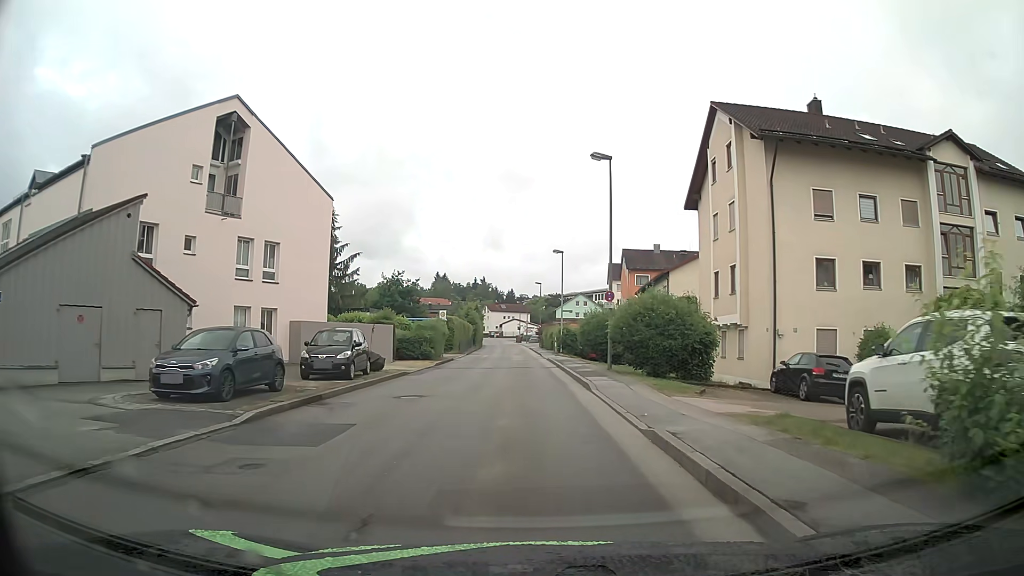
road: unclassified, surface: asphalt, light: Day
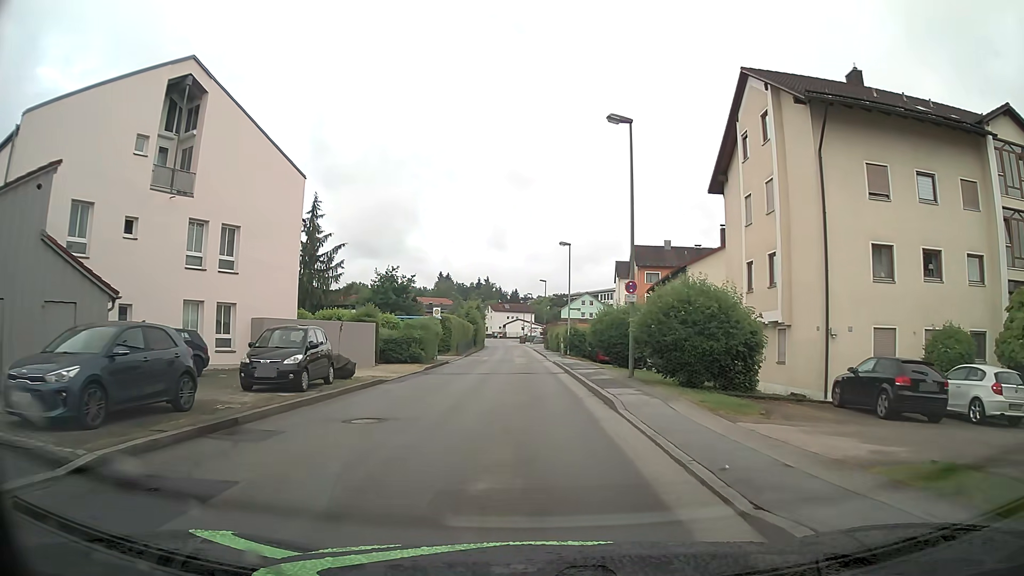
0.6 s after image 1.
(0.0, +4.6) m; 0°
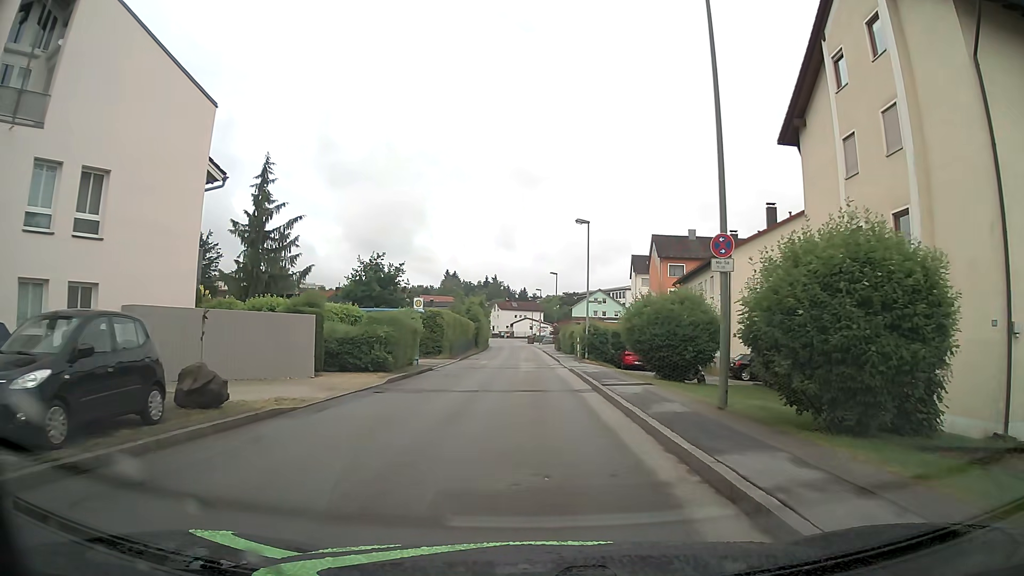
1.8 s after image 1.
(-0.2, +9.2) m; -2°
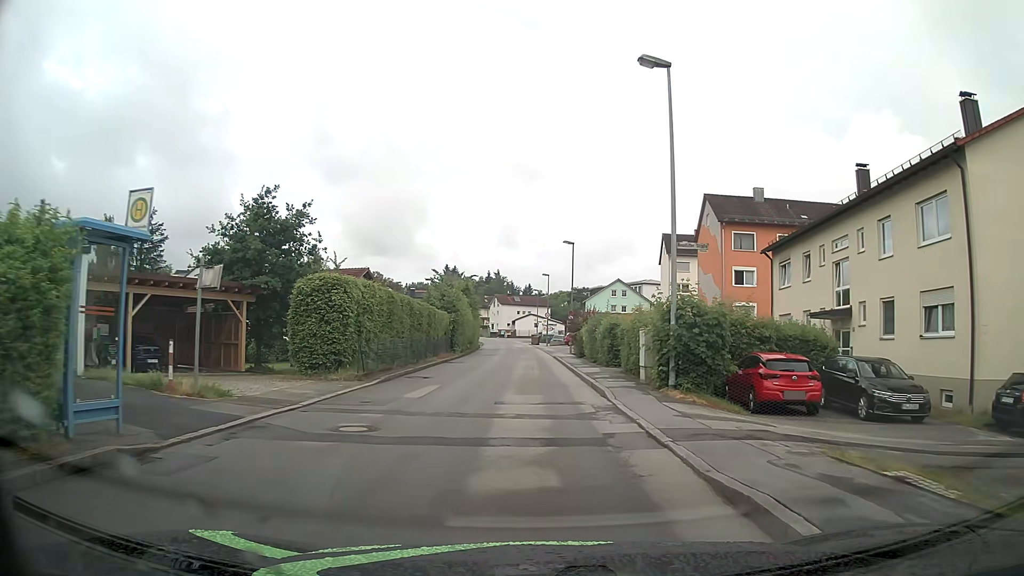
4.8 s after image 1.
(0.0, +23.1) m; 0°
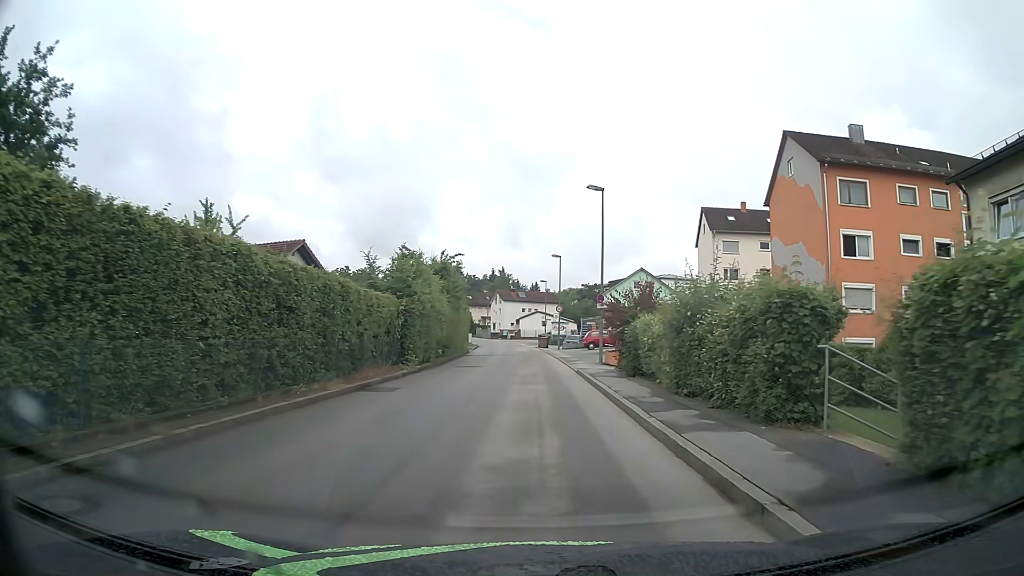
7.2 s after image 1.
(0.0, +18.5) m; 0°
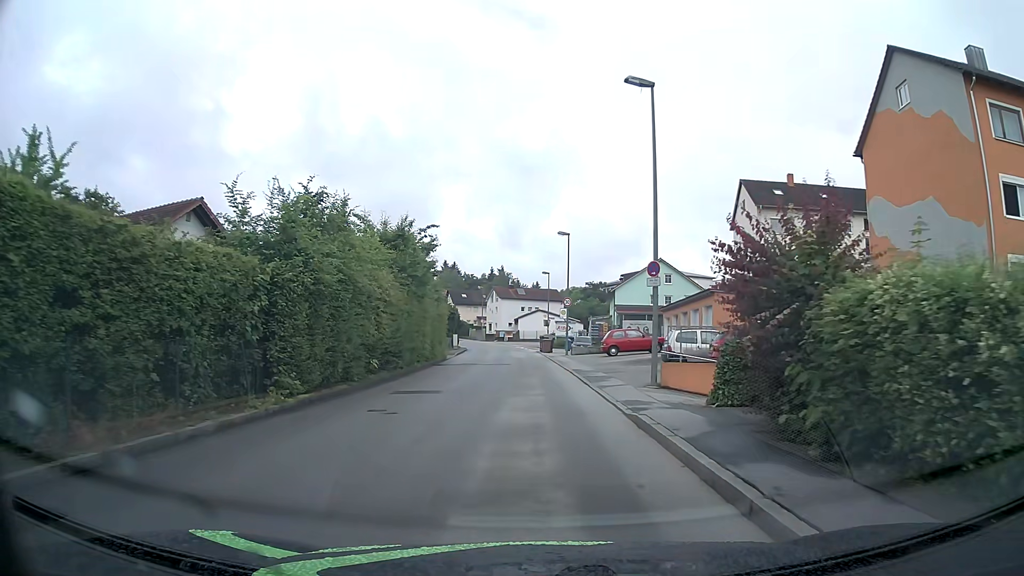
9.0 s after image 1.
(-0.1, +13.8) m; 0°
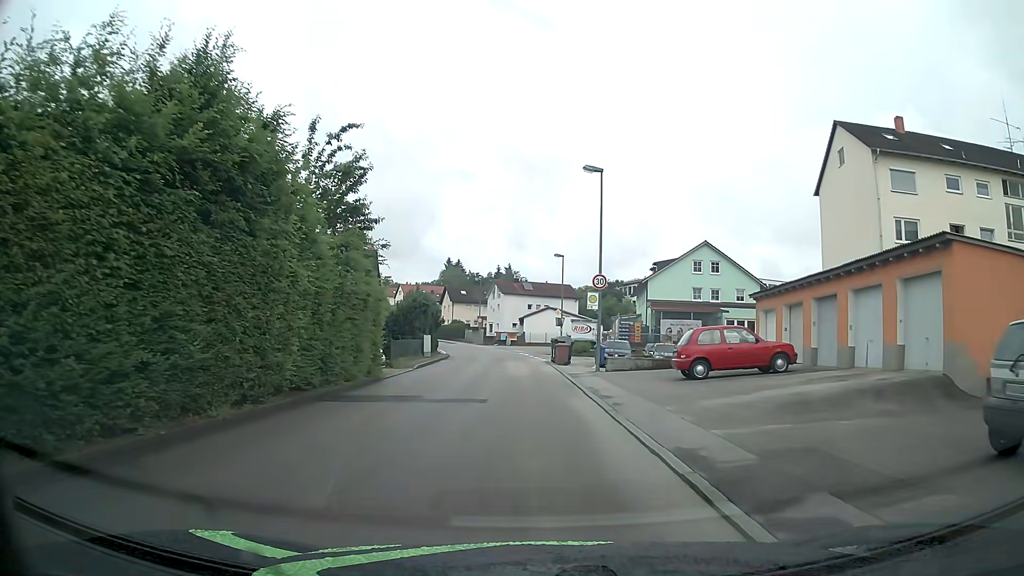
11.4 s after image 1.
(-0.1, +18.4) m; -1°
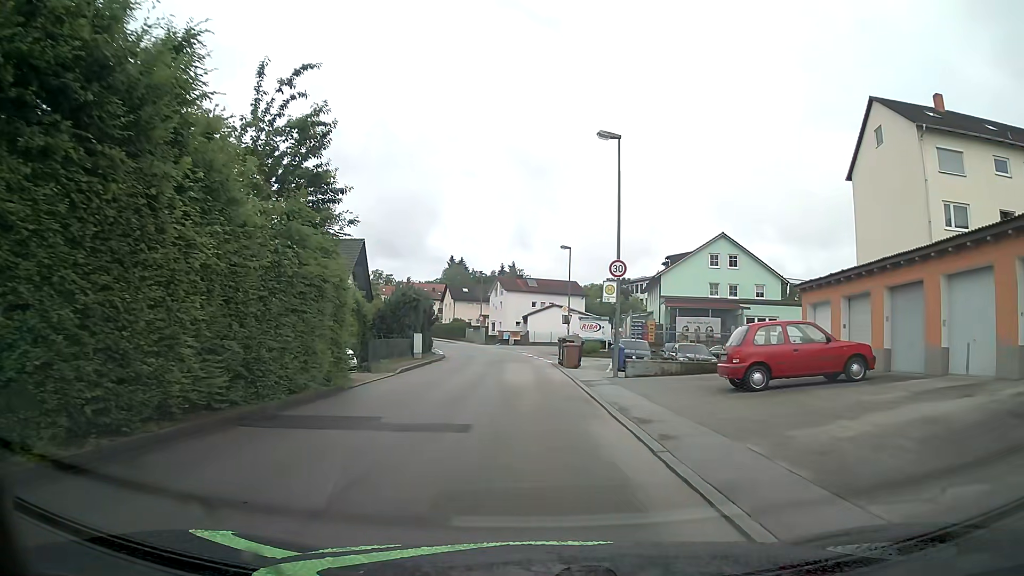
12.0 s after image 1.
(0.0, +4.6) m; 0°
(0, +10) (0, +20) (-1, +30) (-1, +40) (-2, +50) (-4, +60) (-6, +70) (-9, +79) (-13, +88) (-16, +98) m
